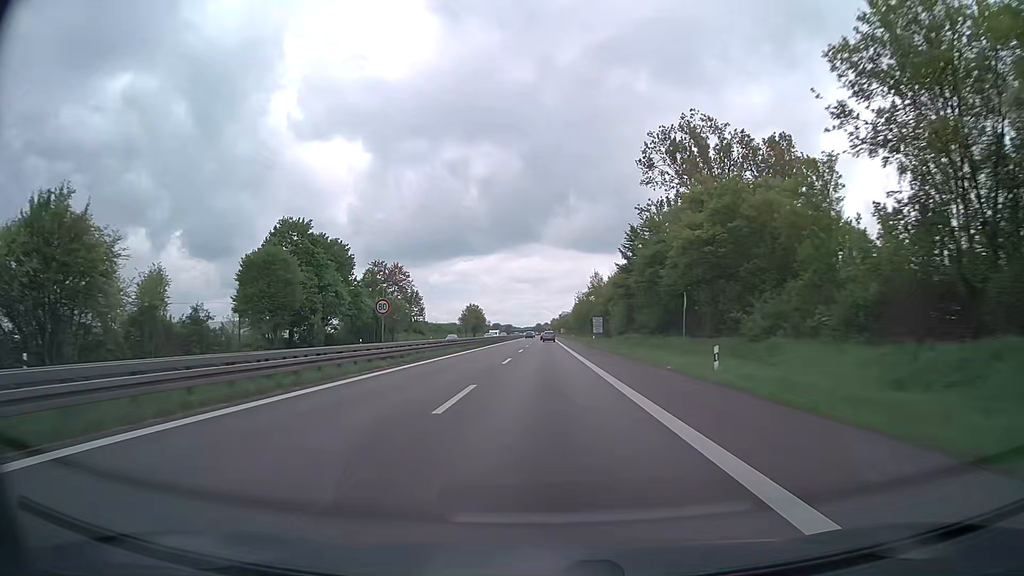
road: trunk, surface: asphalt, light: Day
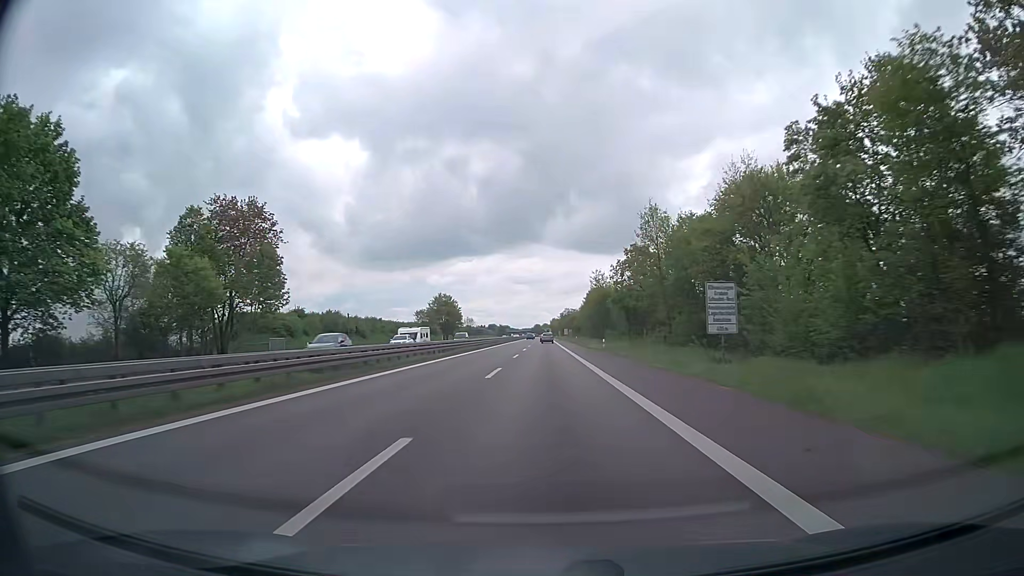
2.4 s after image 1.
(+0.2, +62.9) m; 0°
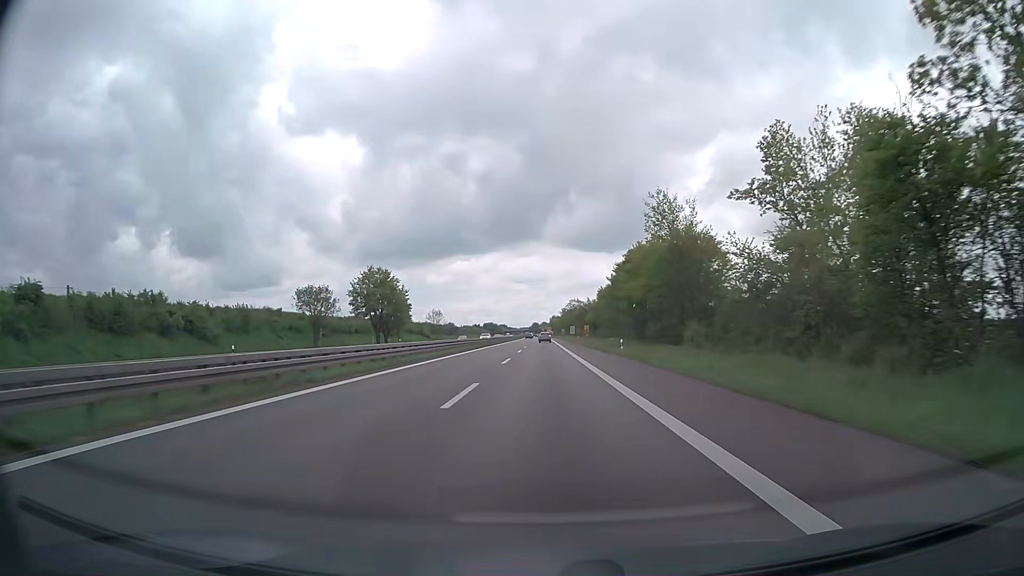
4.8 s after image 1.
(+0.1, +62.8) m; 0°
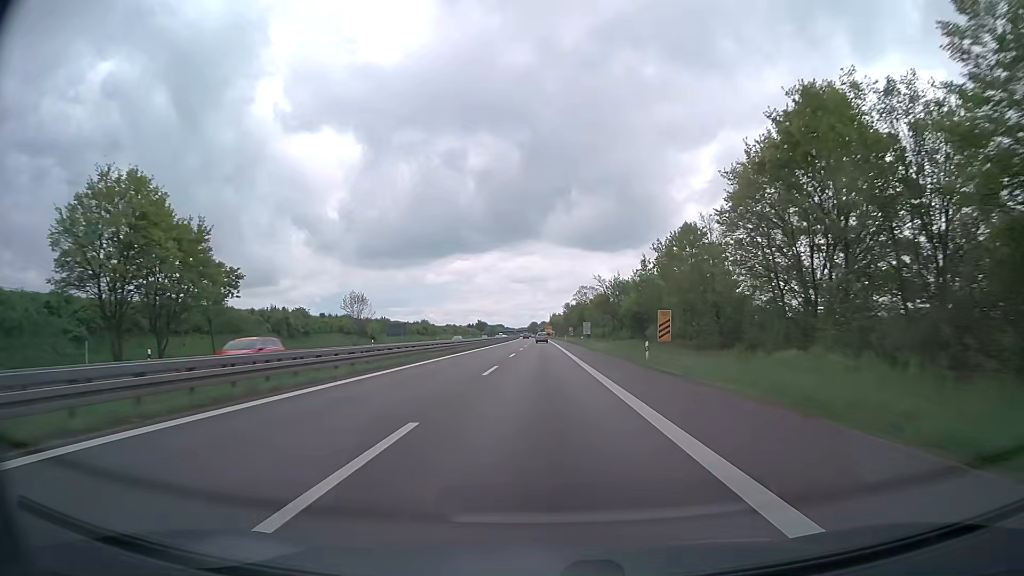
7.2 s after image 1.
(0.0, +62.3) m; 0°
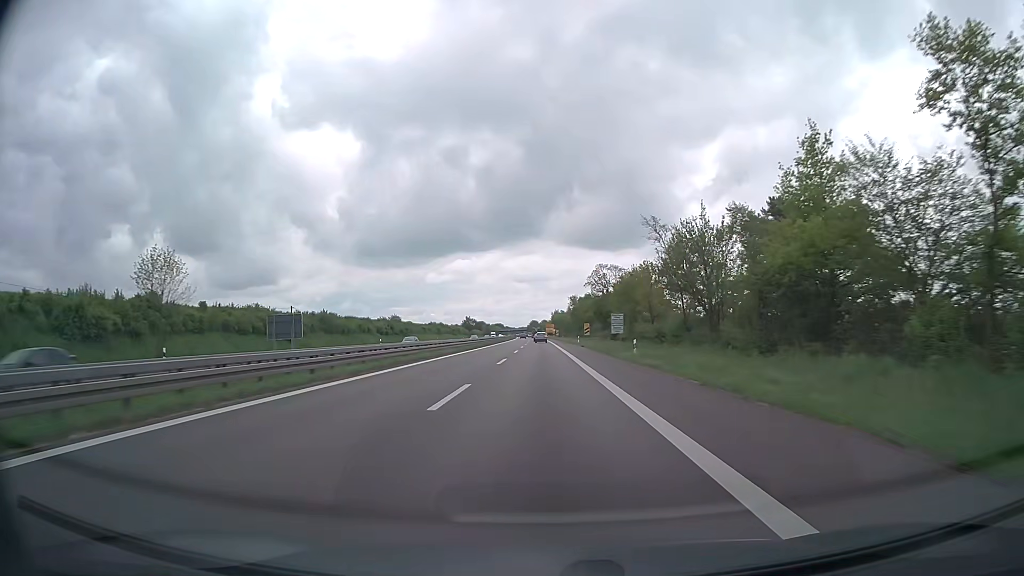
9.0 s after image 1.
(-0.3, +46.4) m; 0°
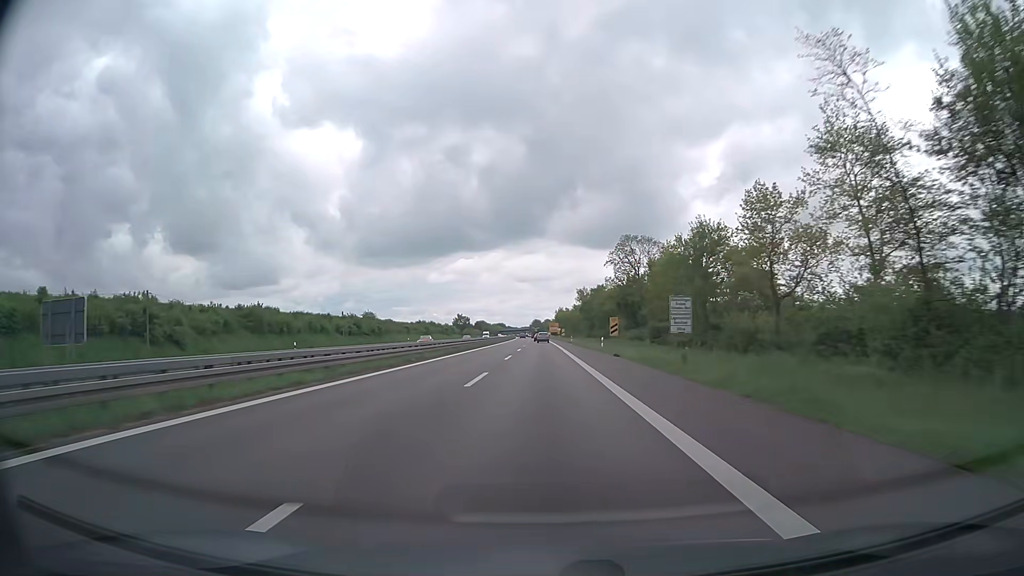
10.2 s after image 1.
(0.0, +30.8) m; 0°
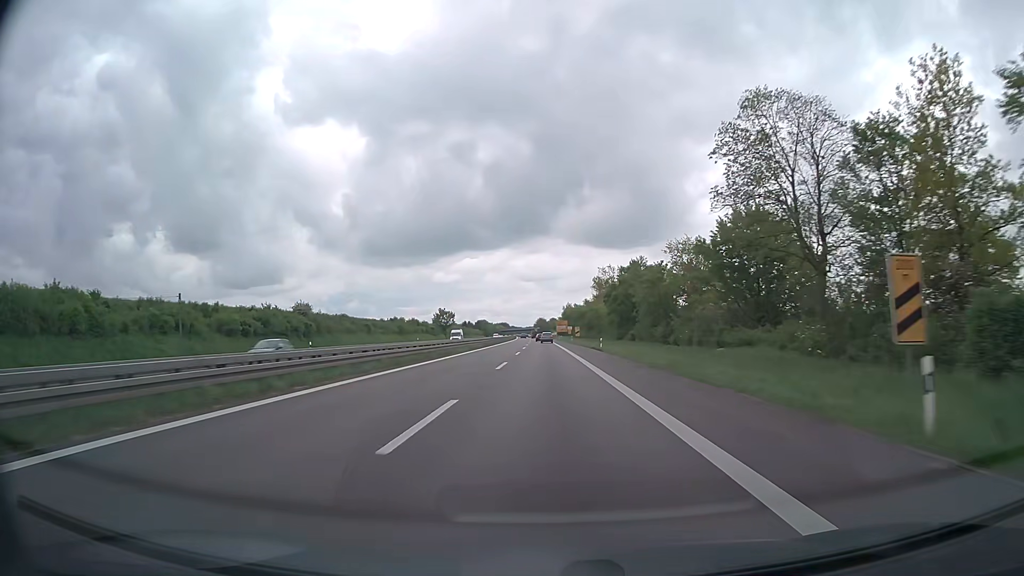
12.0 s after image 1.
(-0.2, +45.8) m; 0°
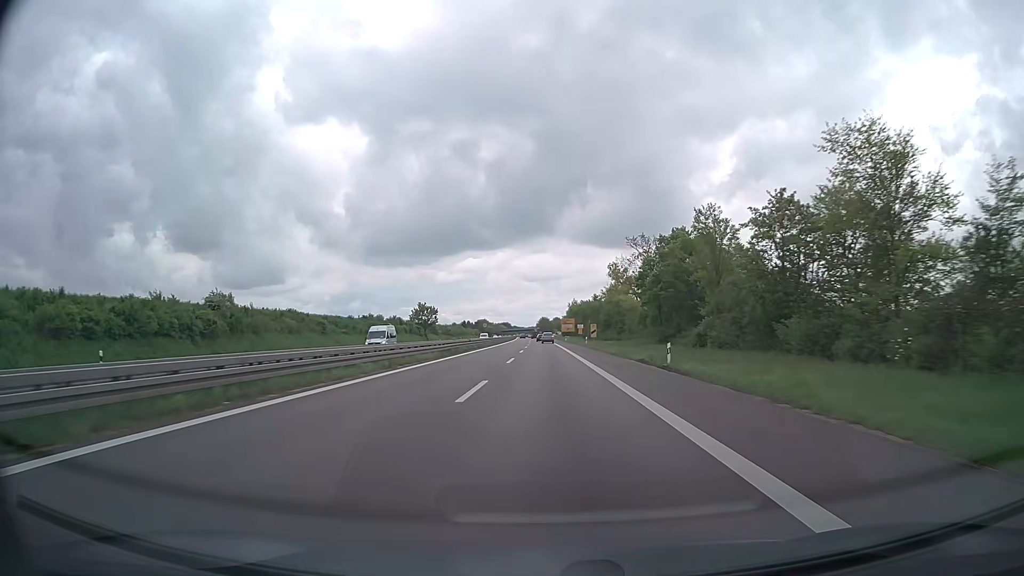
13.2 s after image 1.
(-0.1, +30.3) m; 0°
(0, +10) (0, +20) (0, +30) (0, +40) (0, +50) (0, +60) (0, +70) (0, +80) (0, +90) (0, +100) m
